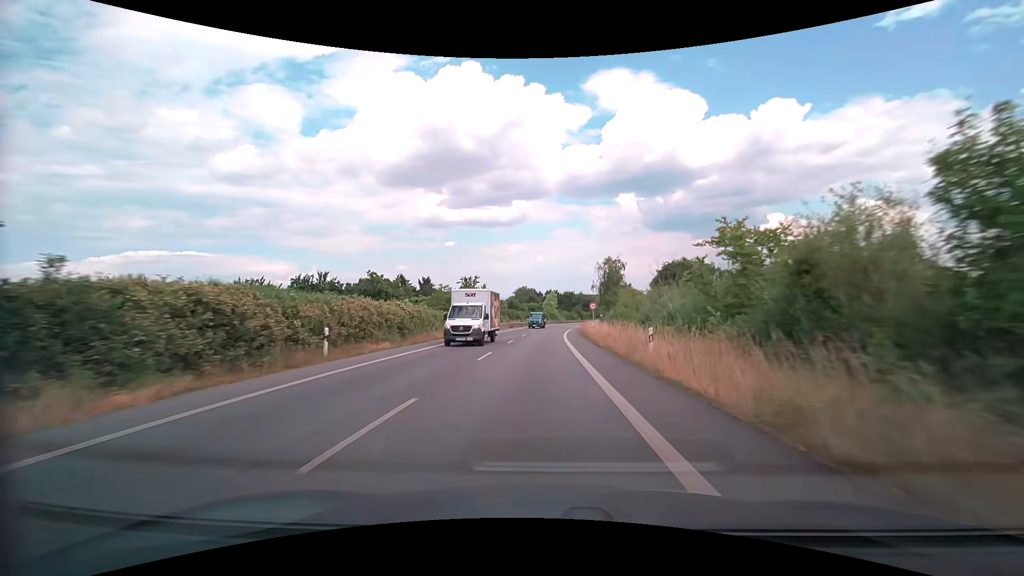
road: secondary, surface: asphalt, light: Day
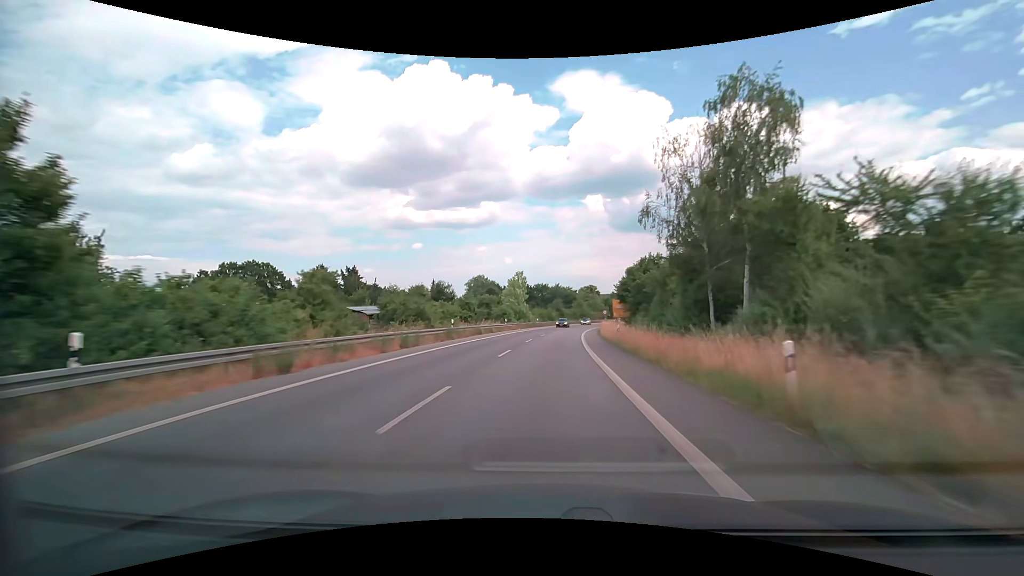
(+1.4, +58.7) m; +4°
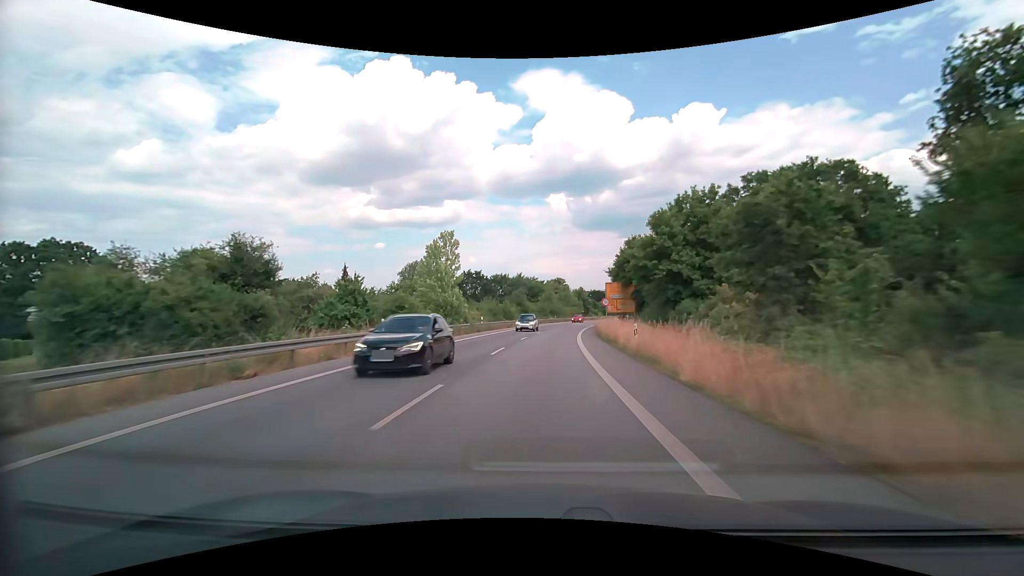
(+1.4, +35.9) m; +4°
(0, +10) (0, +20) (+1, +30) (+1, +40) (+2, +50) (+4, +60) (+5, +70) (+6, +80) (+8, +89) (+10, +99) m
